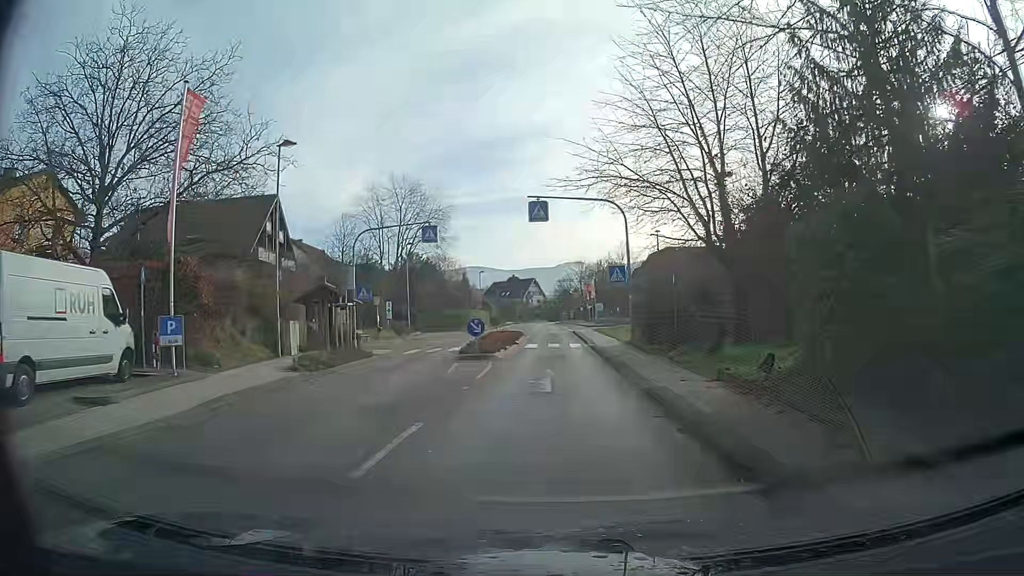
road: secondary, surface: asphalt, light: Day
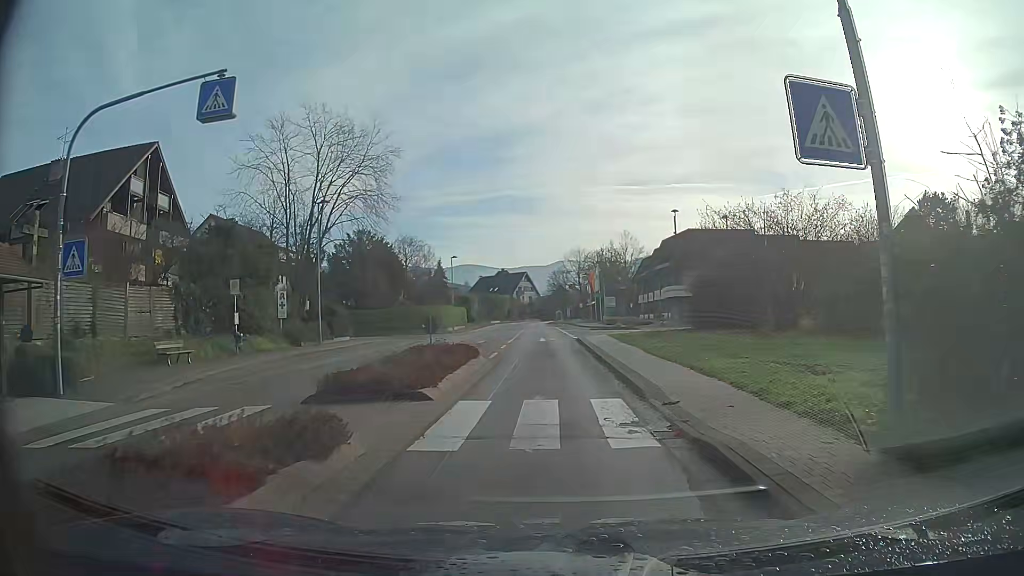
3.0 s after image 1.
(0.0, +22.3) m; +1°
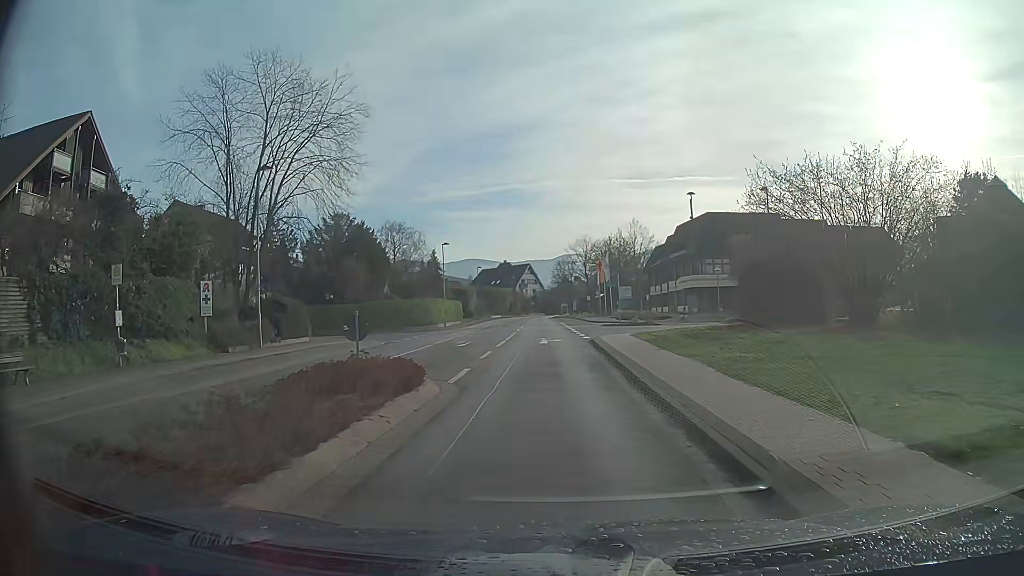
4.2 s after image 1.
(0.0, +8.9) m; -1°
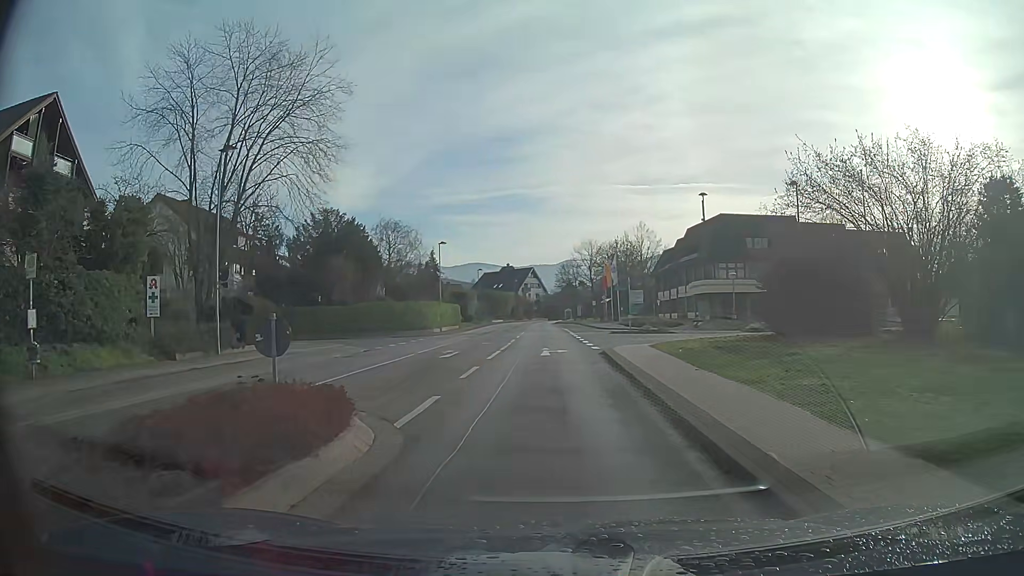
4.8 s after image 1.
(0.0, +4.5) m; 0°
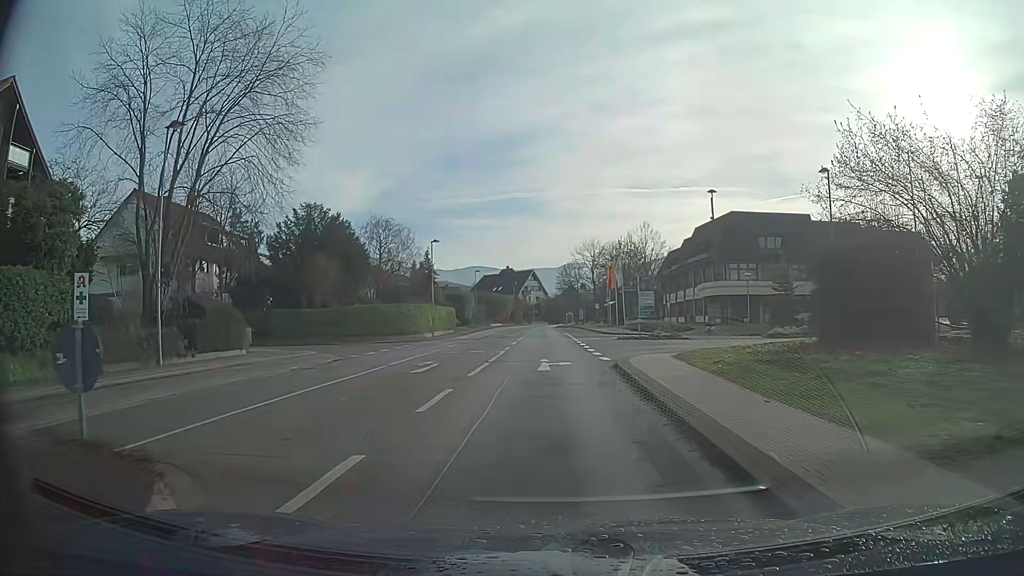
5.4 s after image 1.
(0.0, +4.5) m; 0°
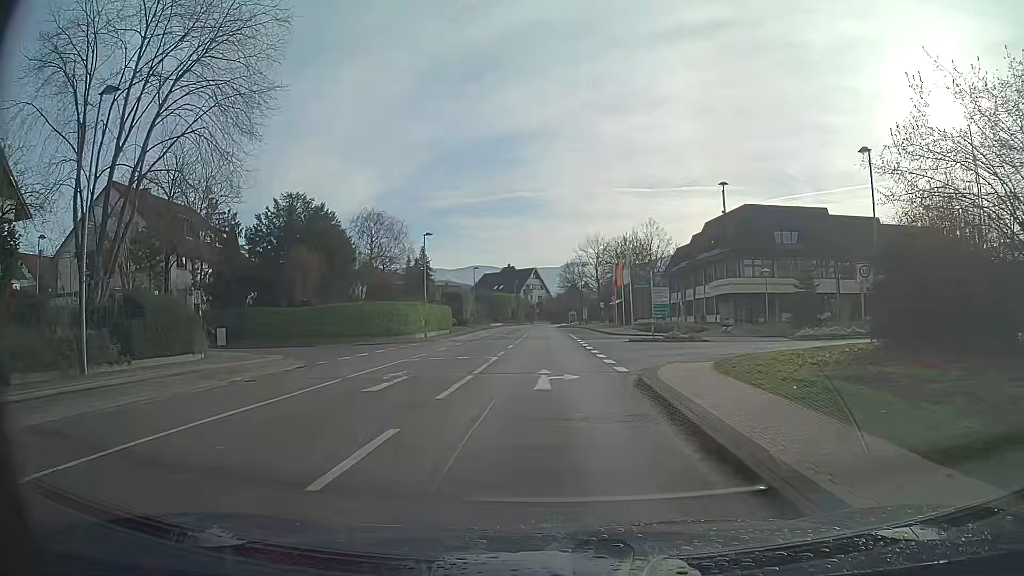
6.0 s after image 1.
(0.0, +4.4) m; 0°
